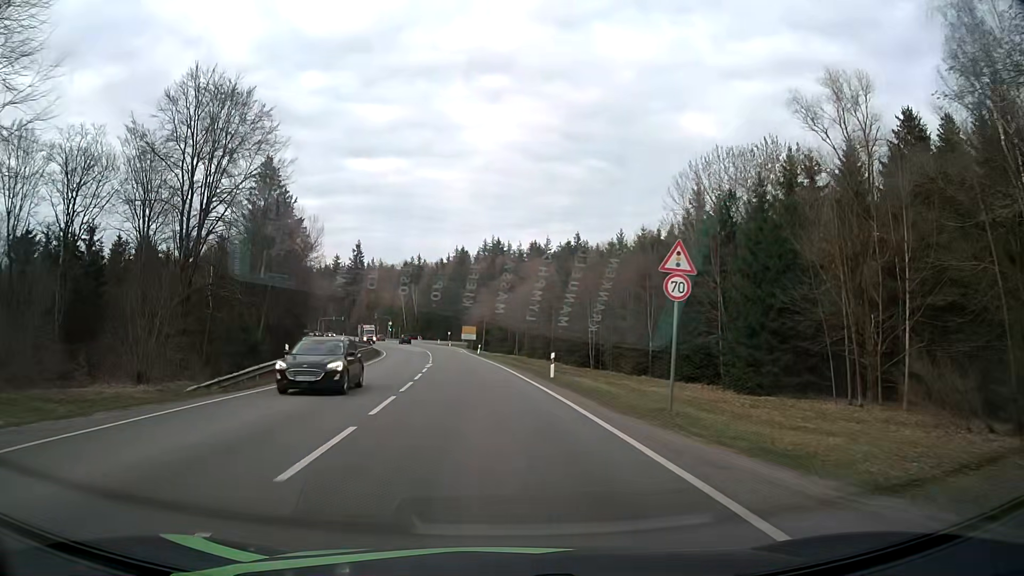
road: secondary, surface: asphalt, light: Day
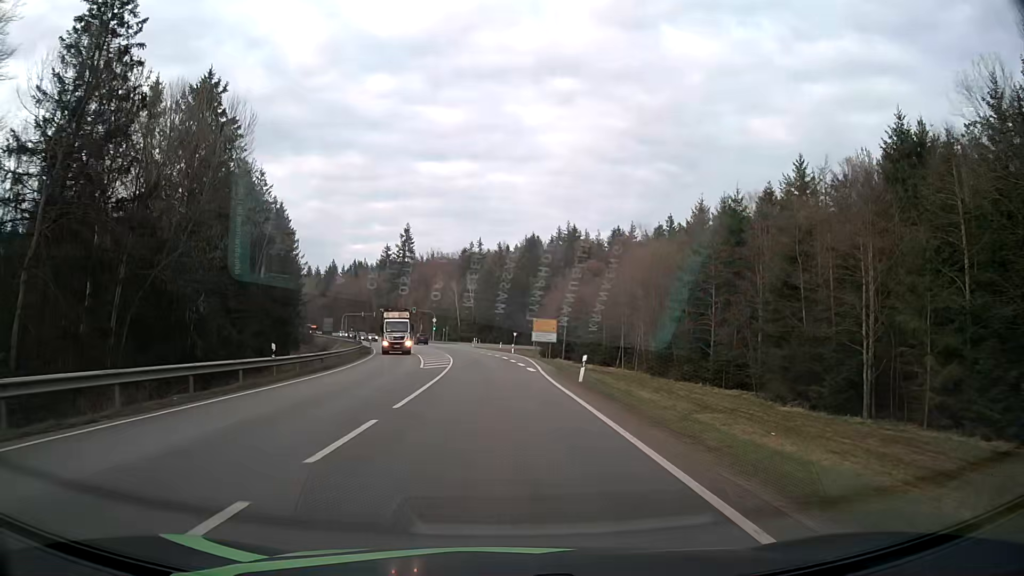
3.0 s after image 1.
(-2.8, +47.2) m; -6°
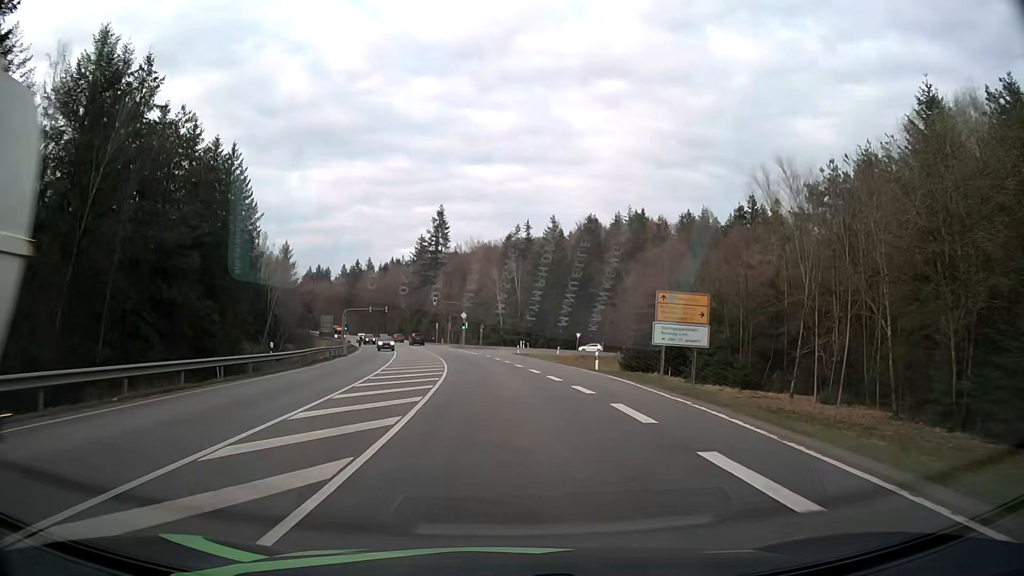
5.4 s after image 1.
(-1.2, +38.1) m; -4°
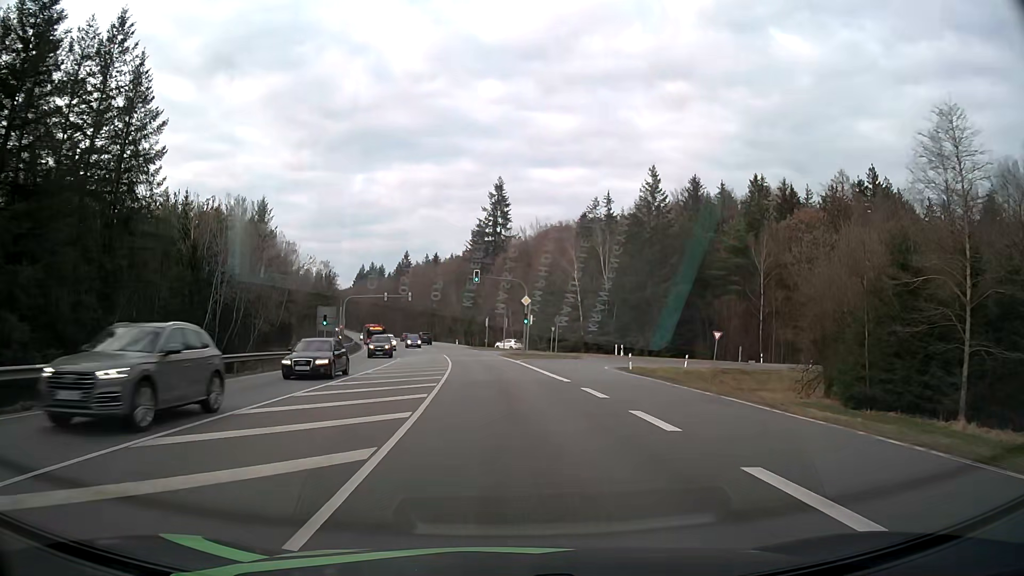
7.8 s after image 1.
(-1.6, +37.3) m; -5°
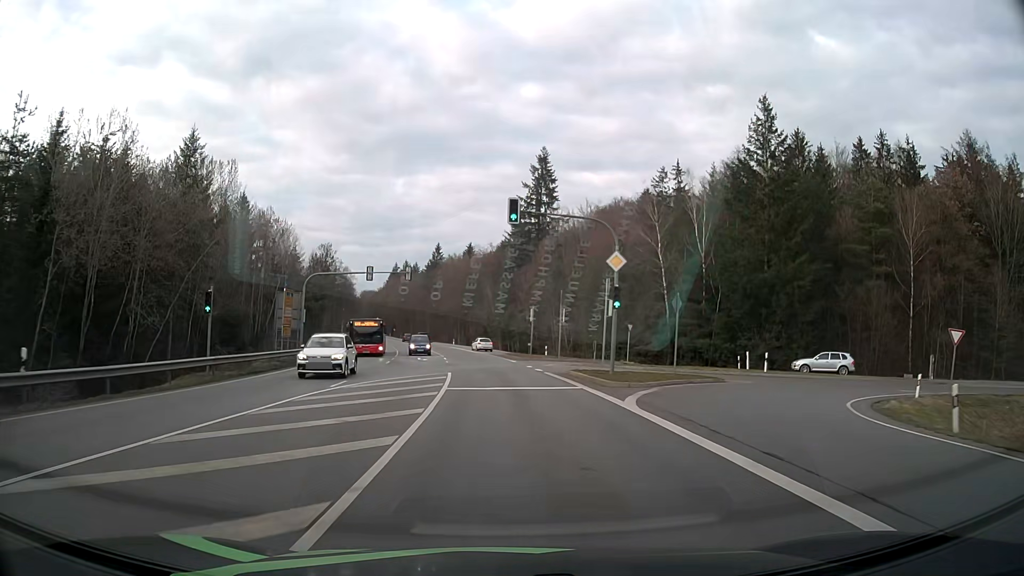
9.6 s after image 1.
(-0.9, +27.6) m; -3°
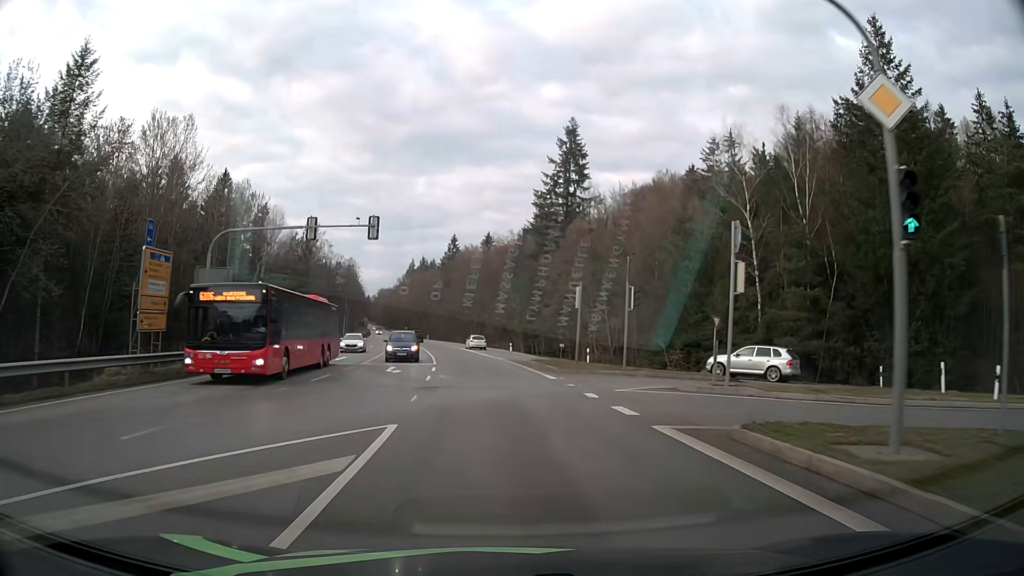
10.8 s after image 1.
(-0.4, +18.2) m; -2°
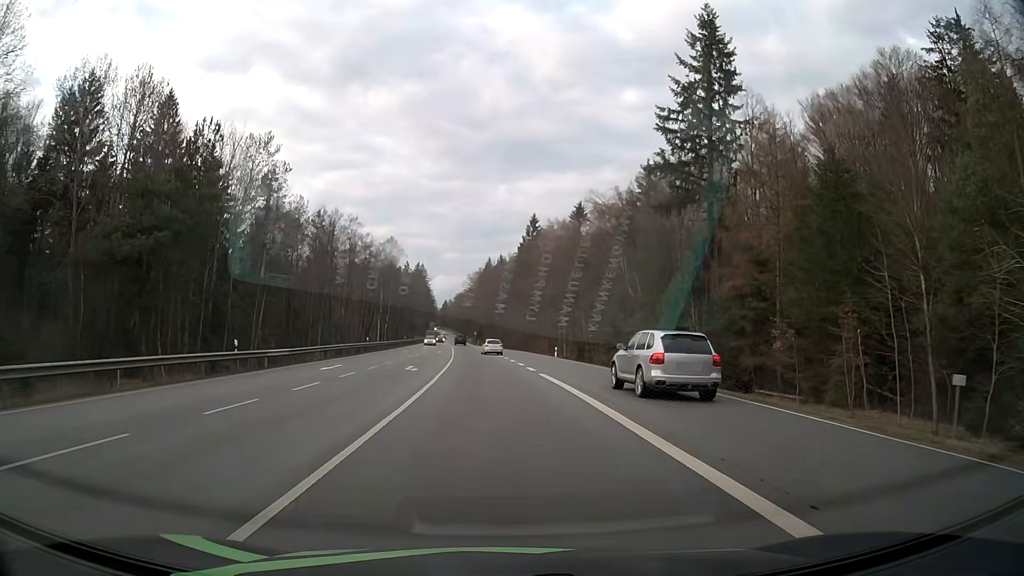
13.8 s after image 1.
(-2.7, +43.6) m; -7°
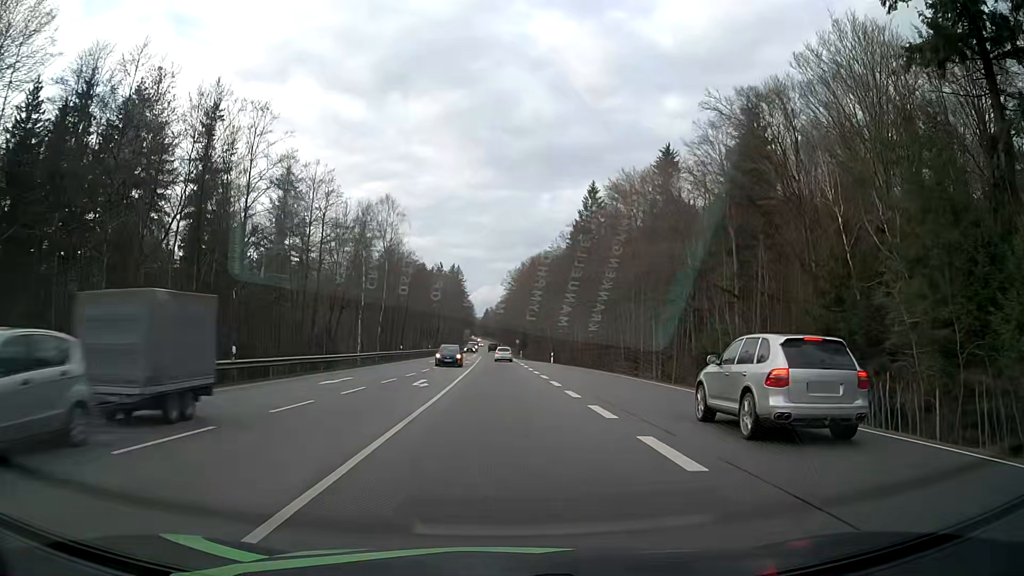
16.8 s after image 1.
(-1.5, +40.5) m; -4°
(0, +10) (0, +20) (0, +30) (0, +40) (0, +50) (0, +60) (0, +70) (-1, +80) (-1, +90) (-1, +100) m
